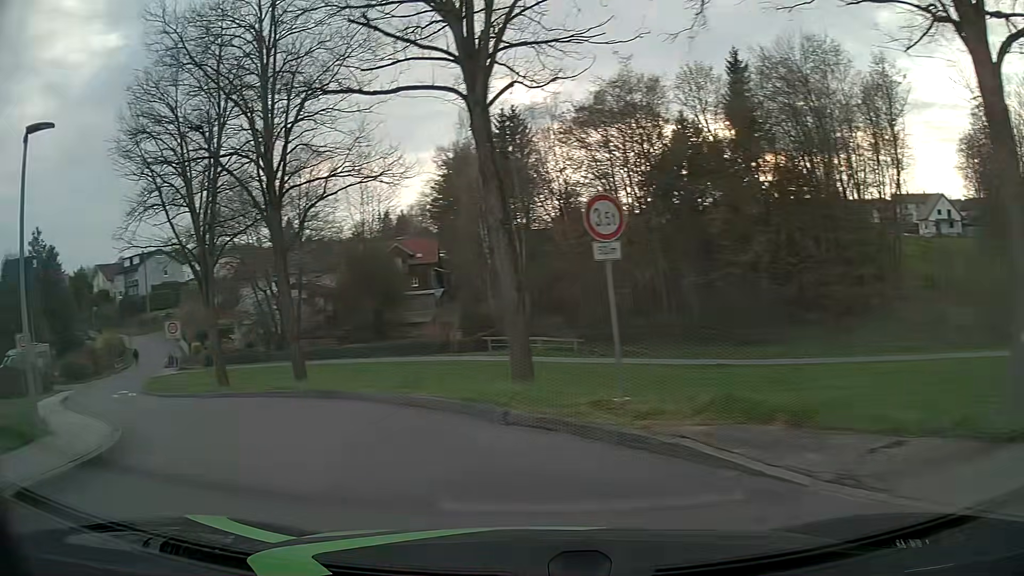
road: residential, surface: asphalt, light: Day
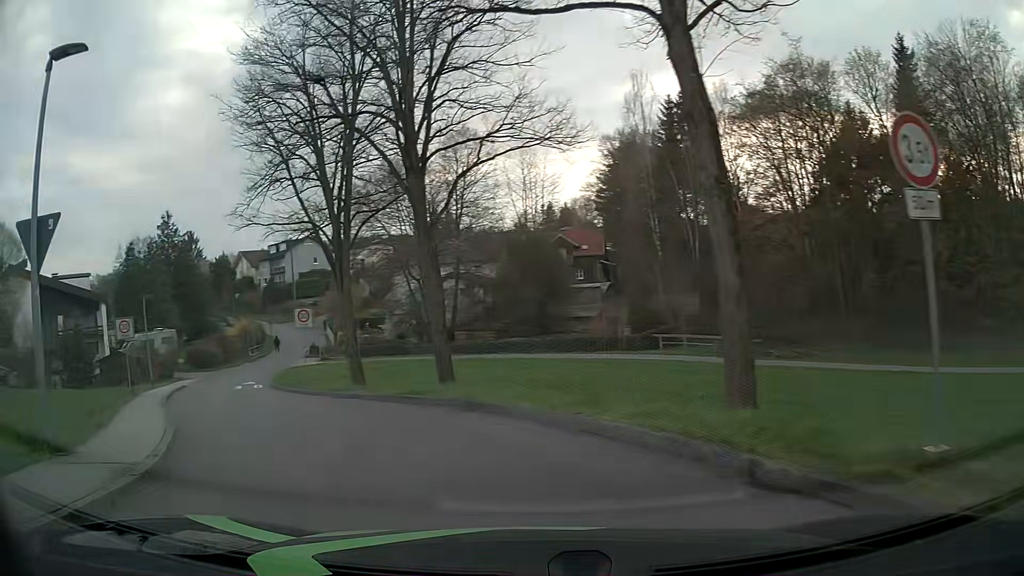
(-0.4, +3.6) m; -14°
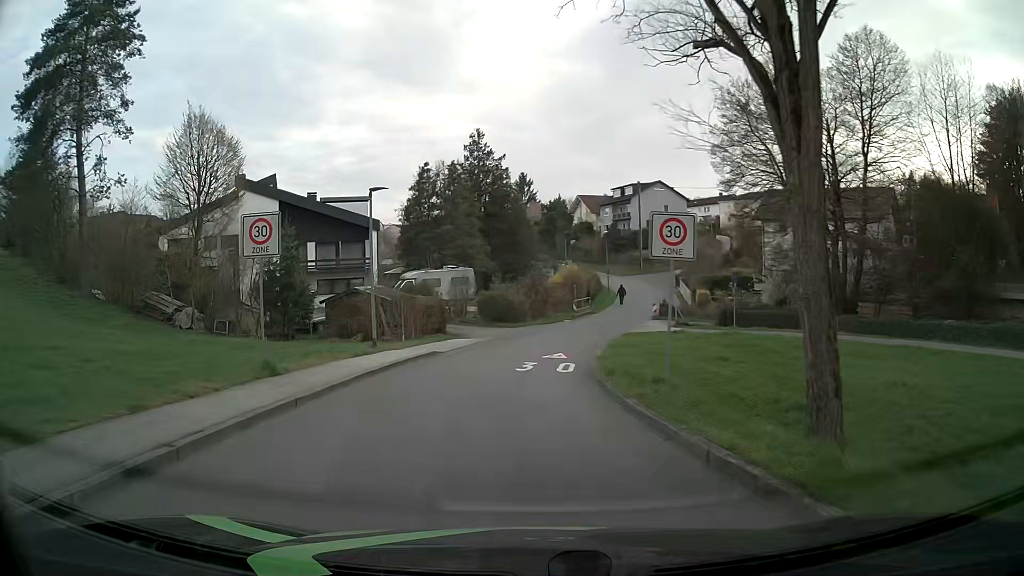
(-4.8, +15.1) m; -29°
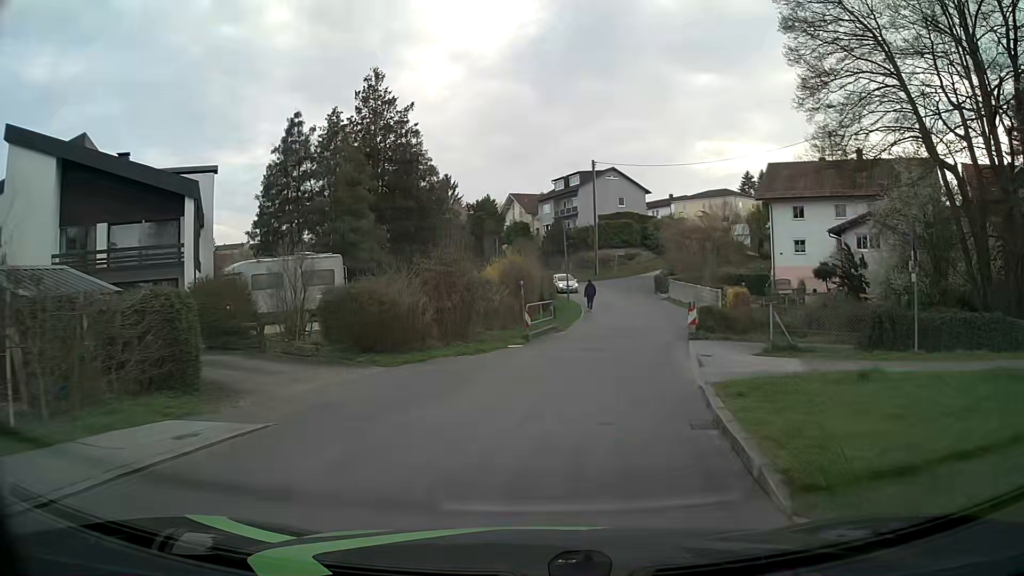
(+0.5, +21.1) m; +7°
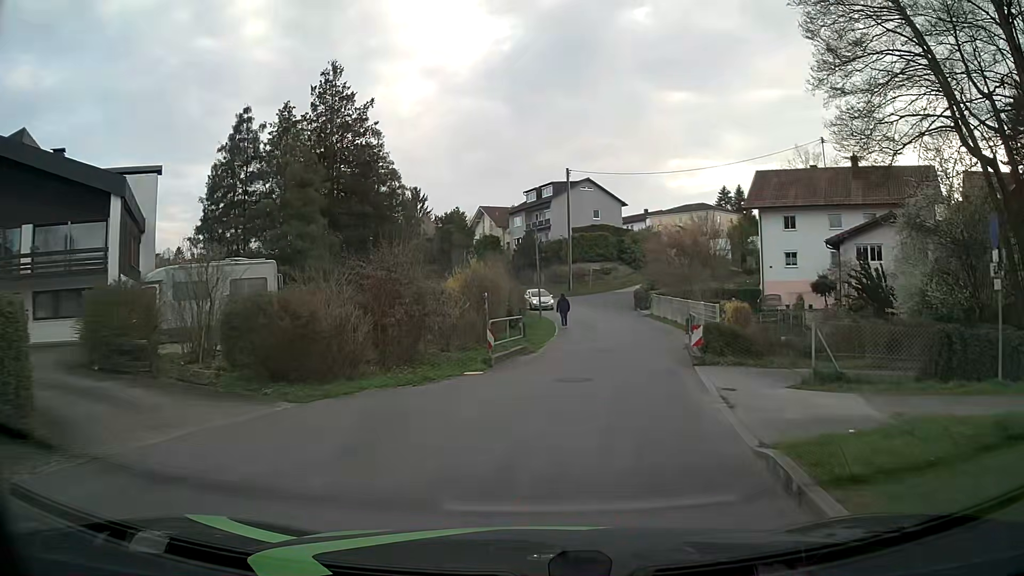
(0.0, +4.2) m; +2°
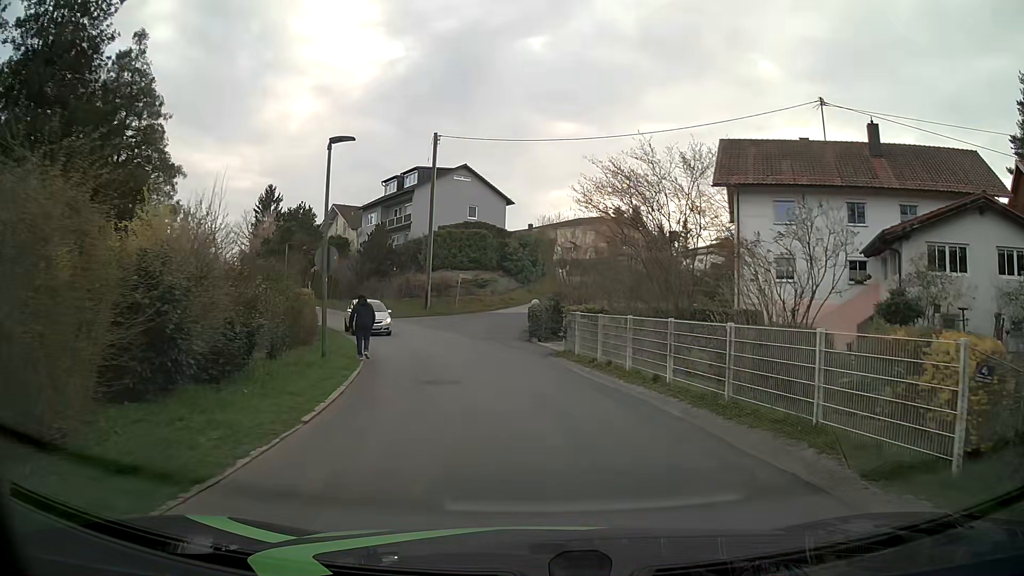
(+1.9, +19.9) m; +11°
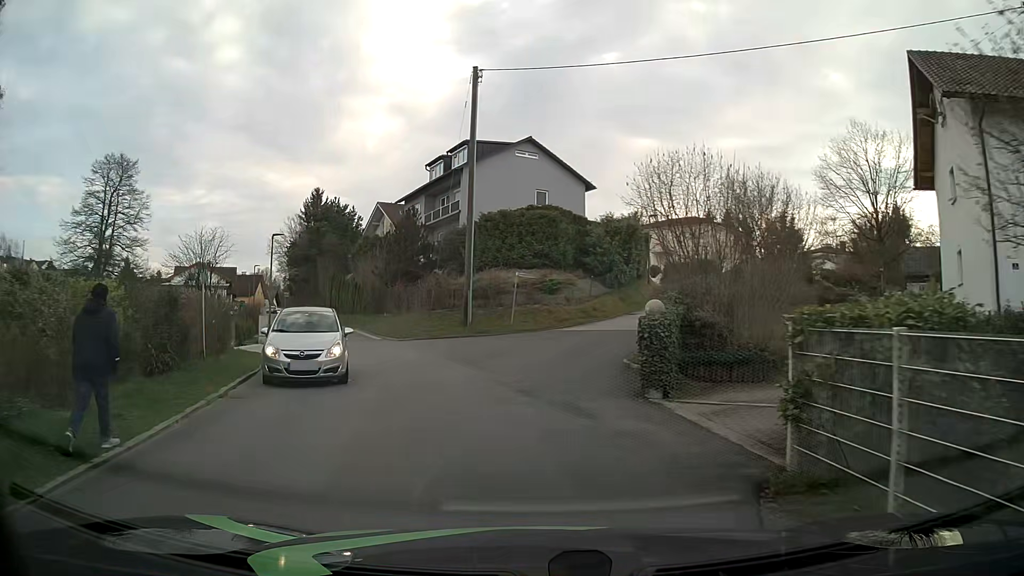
(-0.3, +15.4) m; -7°
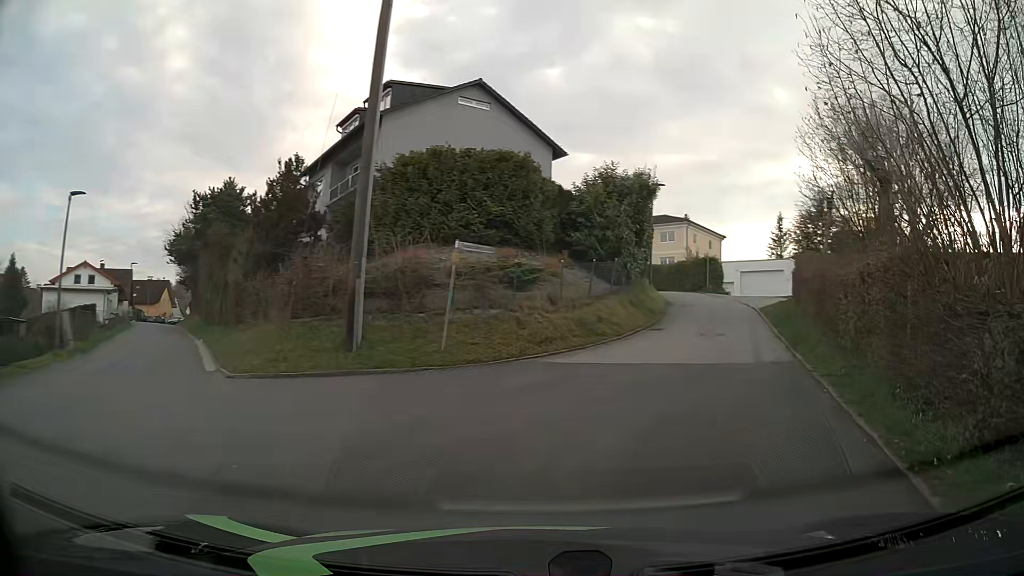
(-0.6, +14.6) m; +5°
